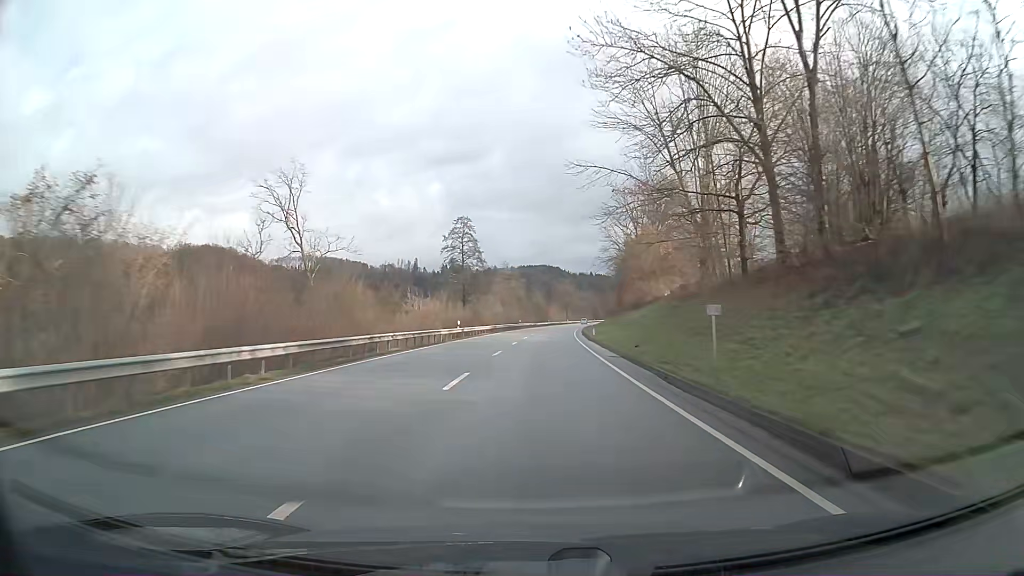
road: primary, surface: asphalt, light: Day
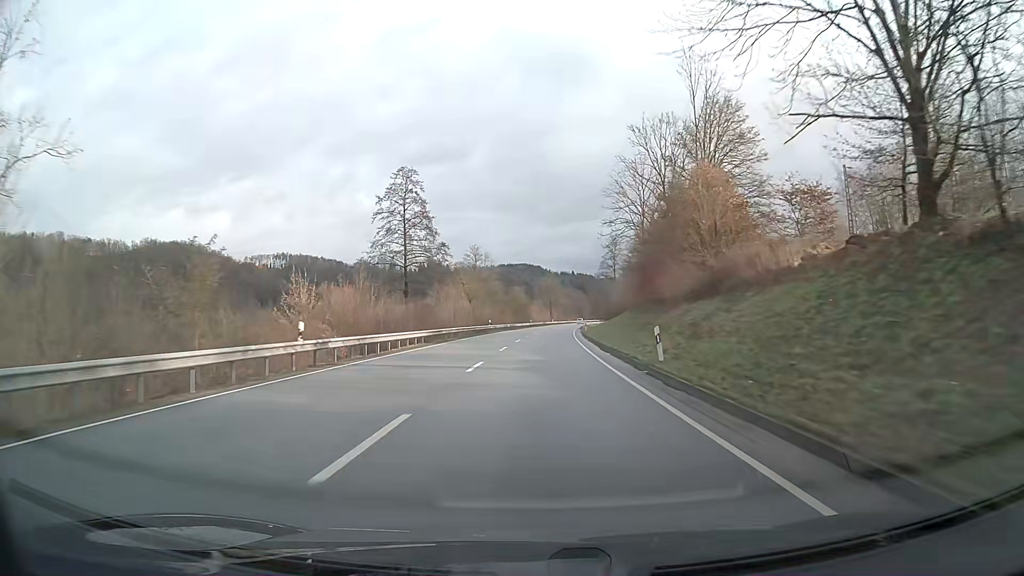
(+0.4, +31.6) m; +2°
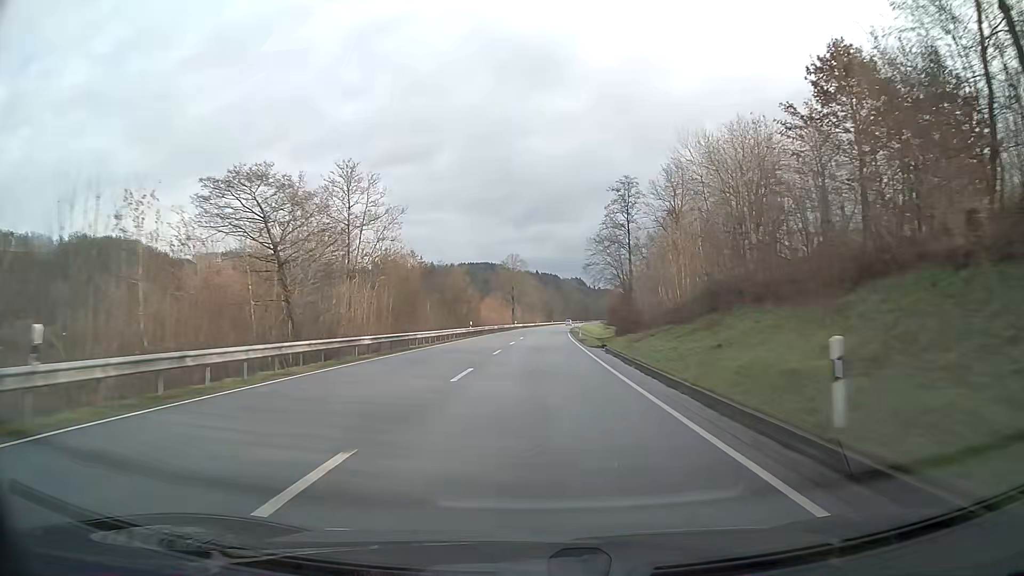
(+1.7, +63.2) m; +3°
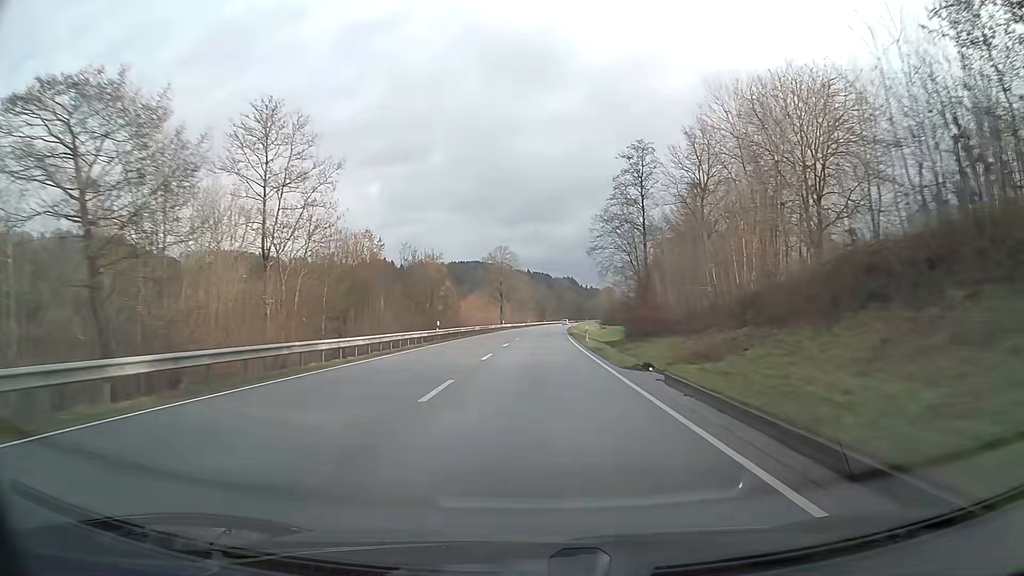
(+0.1, +15.8) m; +1°
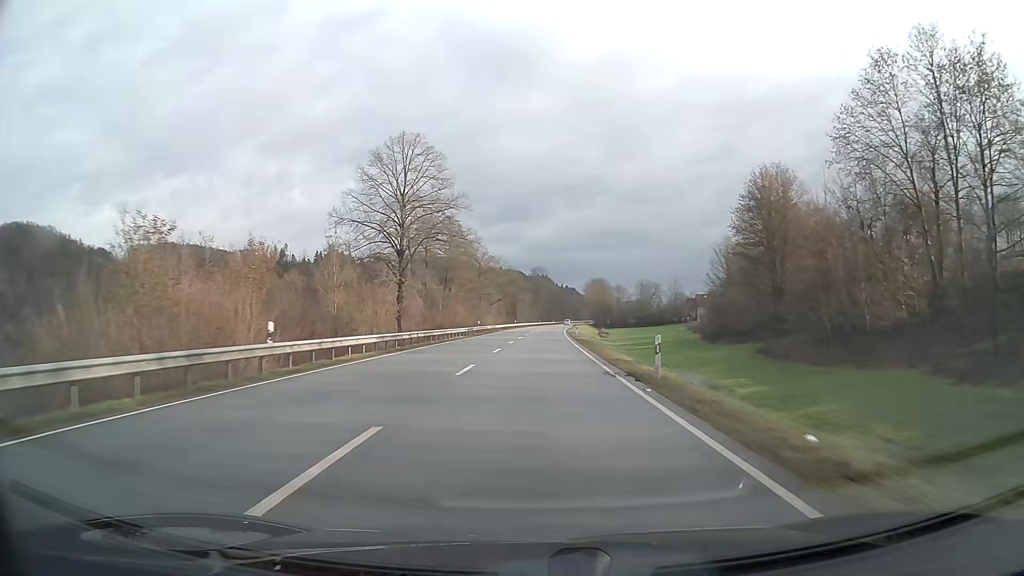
(+1.6, +79.3) m; +2°
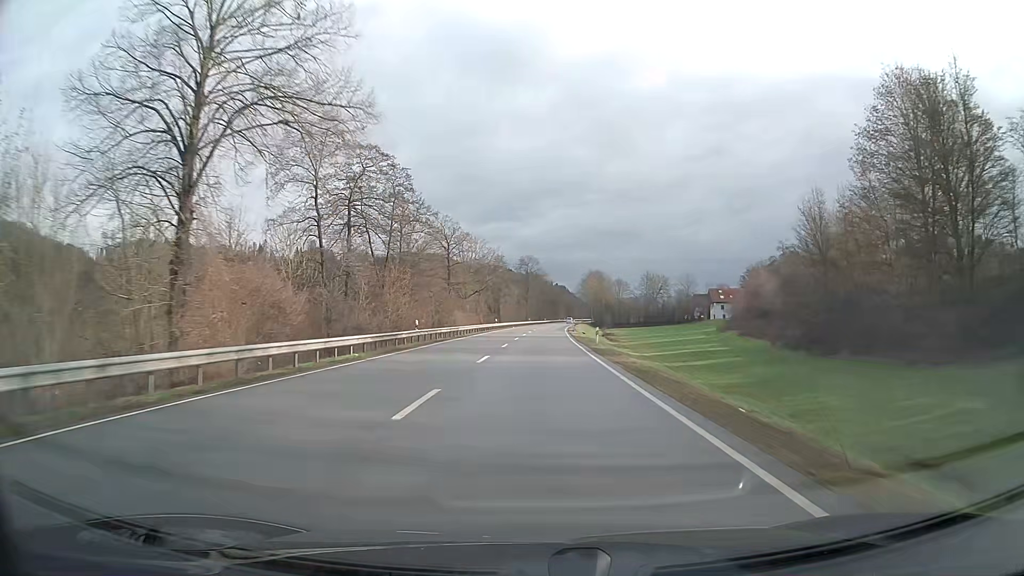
(+0.2, +31.7) m; +1°
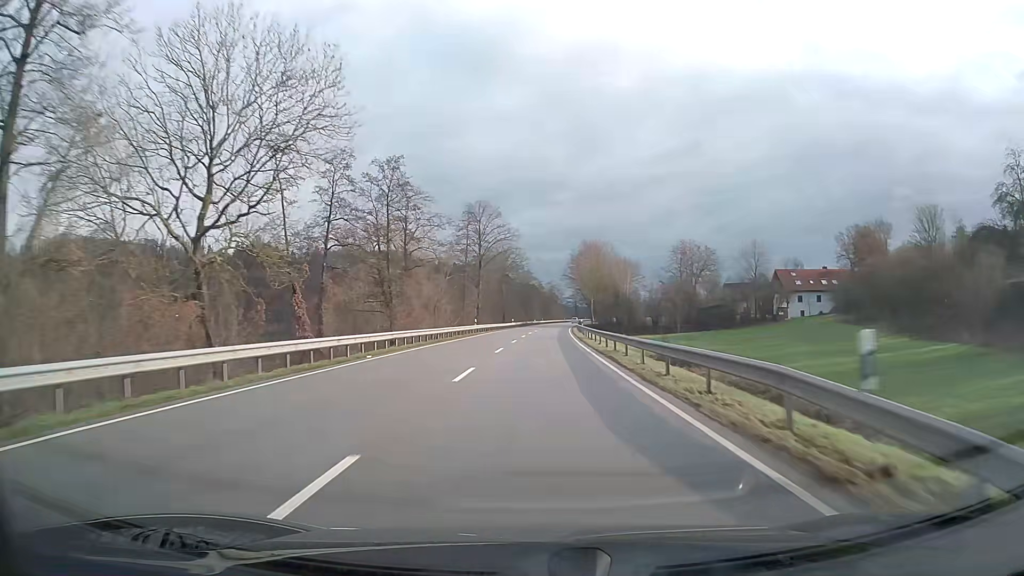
(+1.8, +79.1) m; +3°
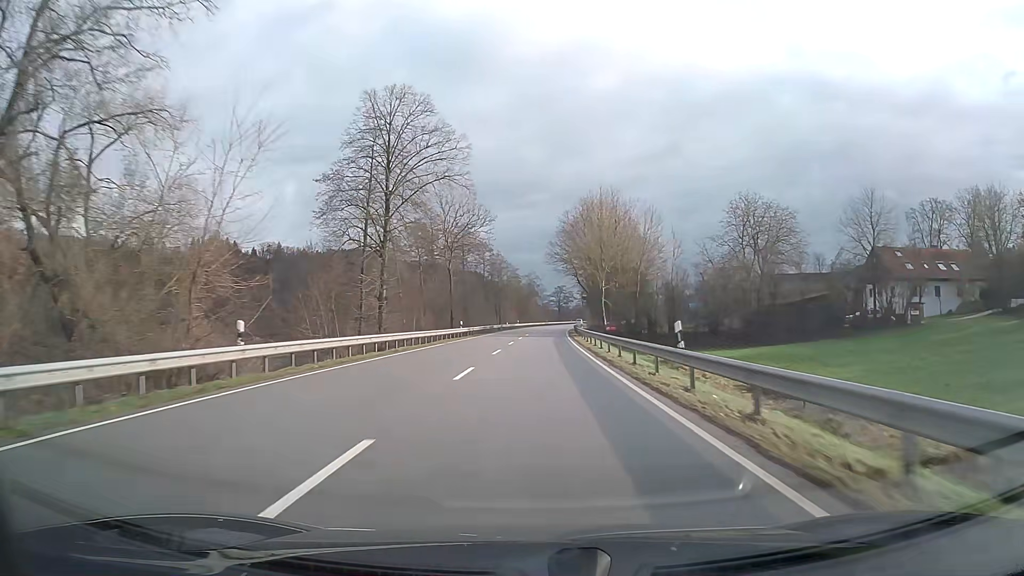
(+0.8, +47.4) m; +2°
(0, +10) (0, +20) (0, +30) (0, +40) (+1, +50) (+1, +60) (+1, +70) (+2, +80) (+2, +90) (+3, +100) m
